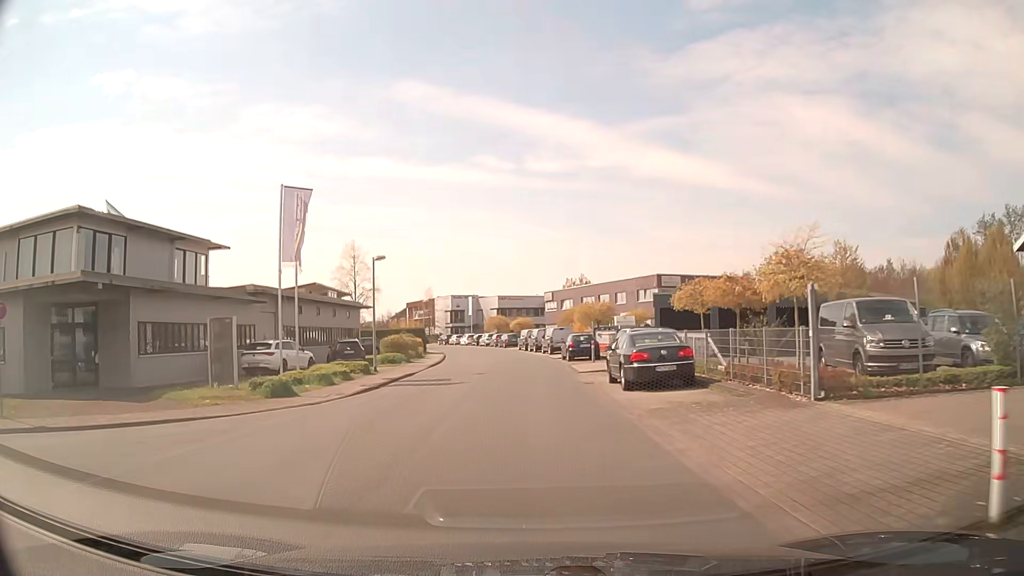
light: Day
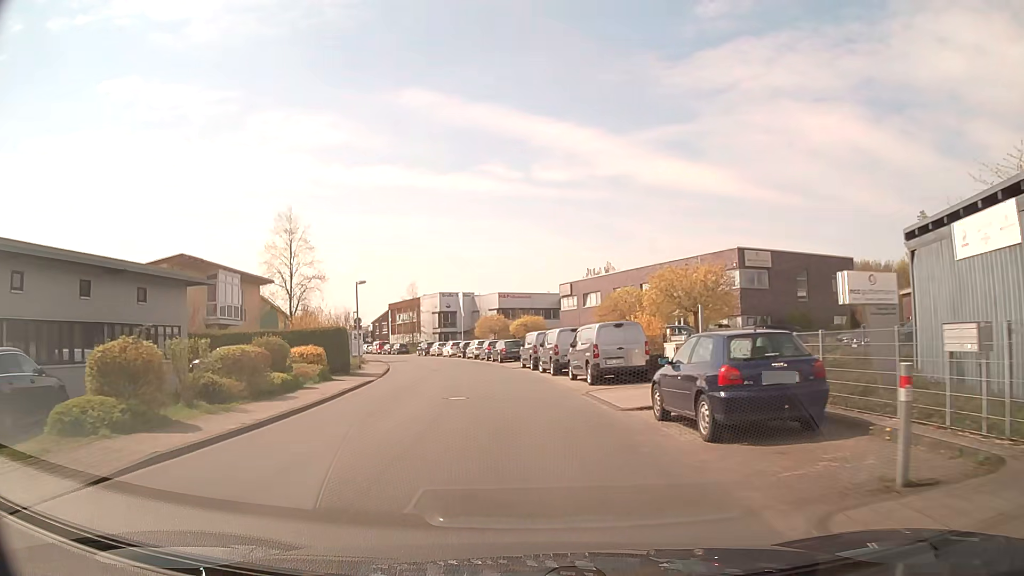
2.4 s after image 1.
(0.0, +27.0) m; 0°
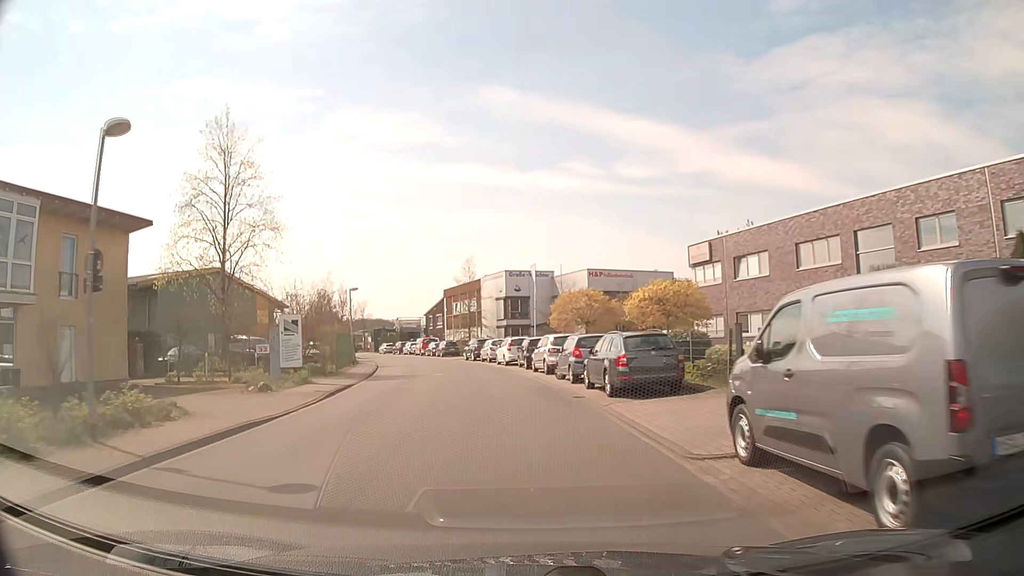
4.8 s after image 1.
(-1.8, +28.1) m; -8°
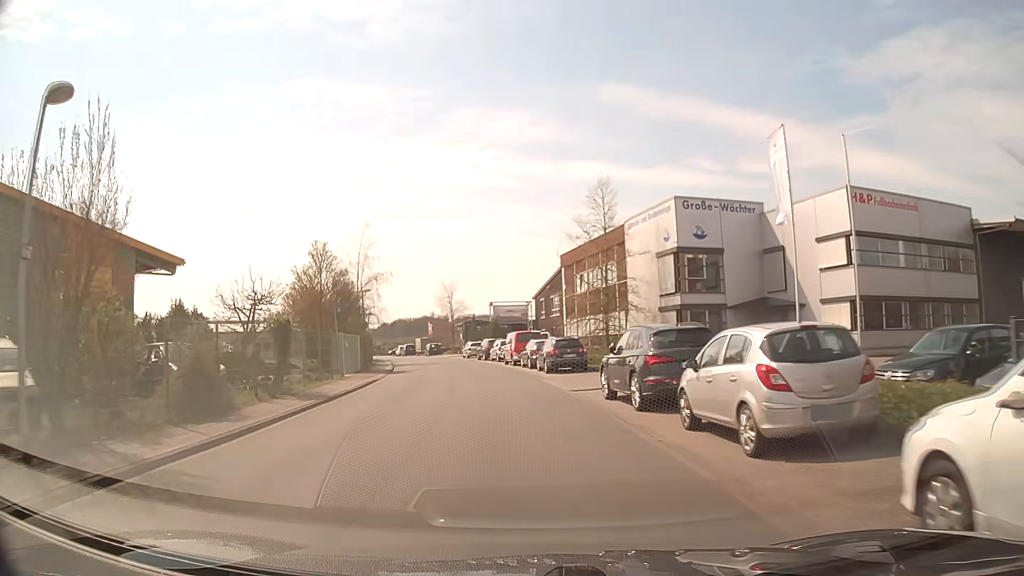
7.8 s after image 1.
(-3.3, +35.9) m; -11°
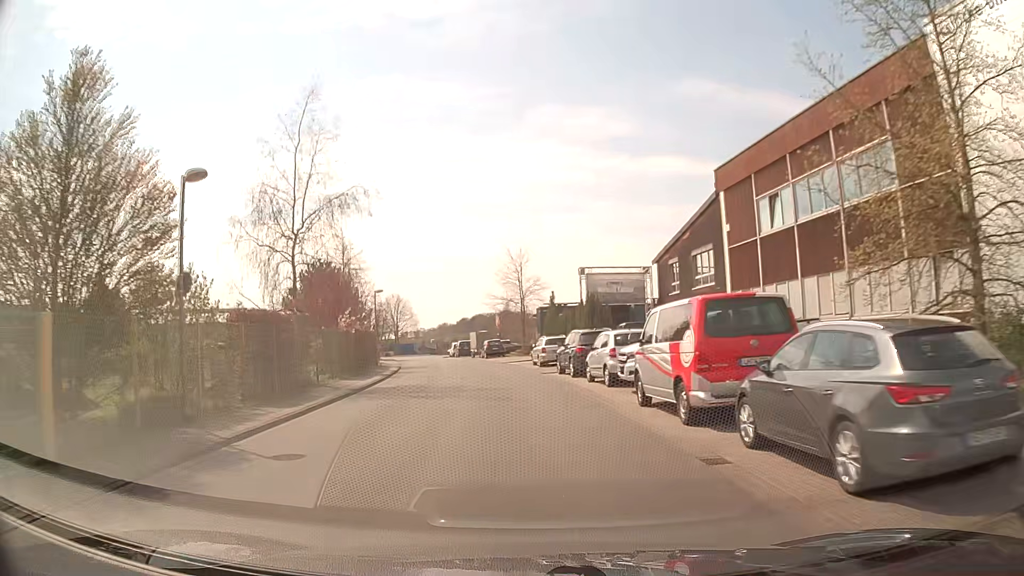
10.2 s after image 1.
(-1.7, +28.8) m; -7°
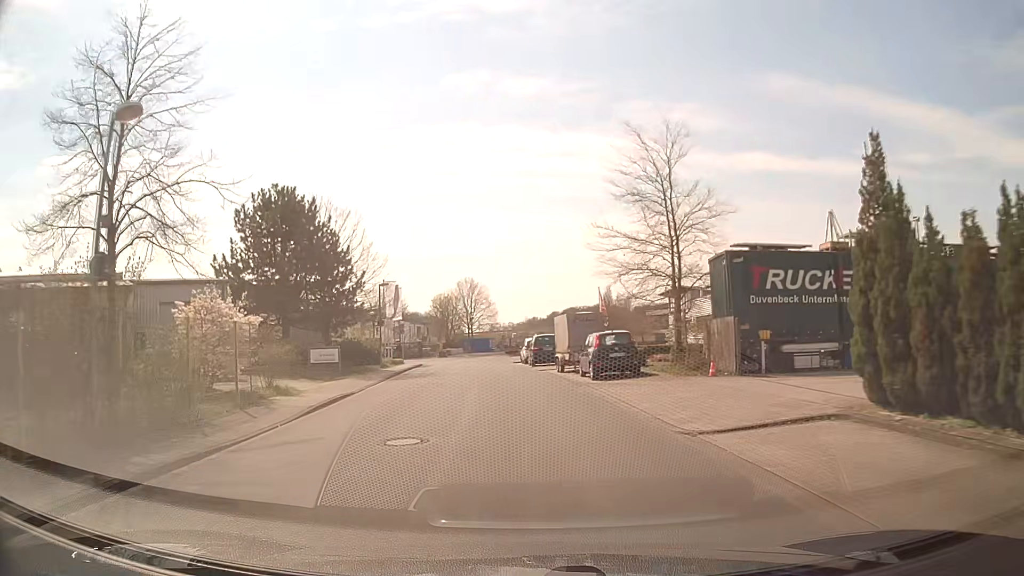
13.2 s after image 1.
(-2.5, +34.3) m; -8°
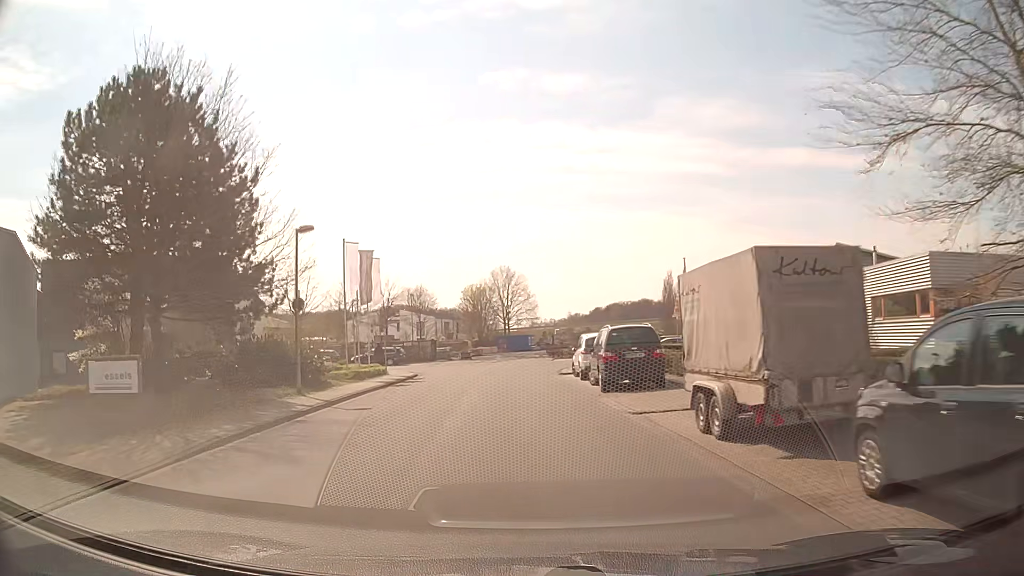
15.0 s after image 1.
(-0.5, +19.0) m; -3°
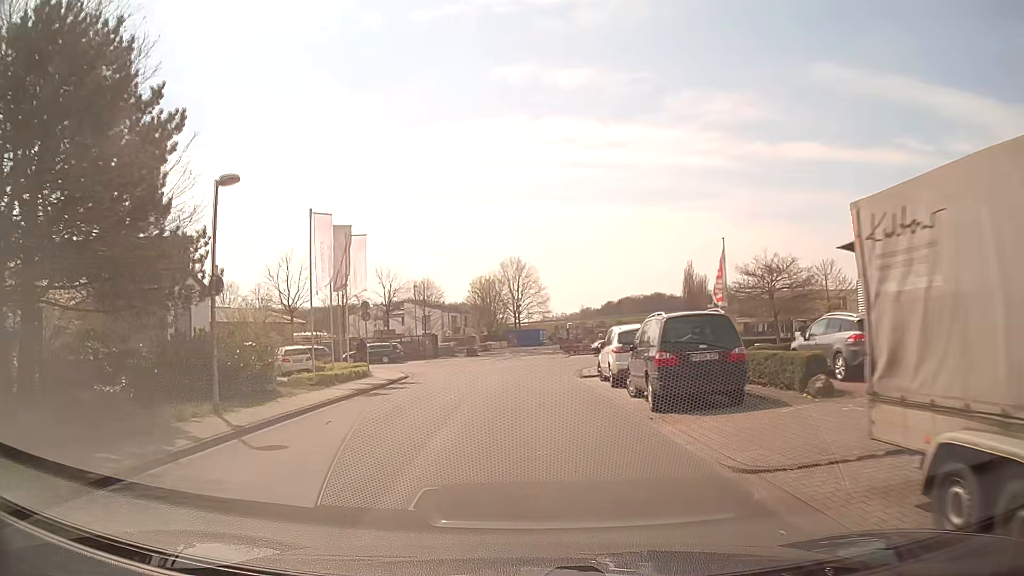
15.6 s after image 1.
(-0.1, +5.9) m; -1°
